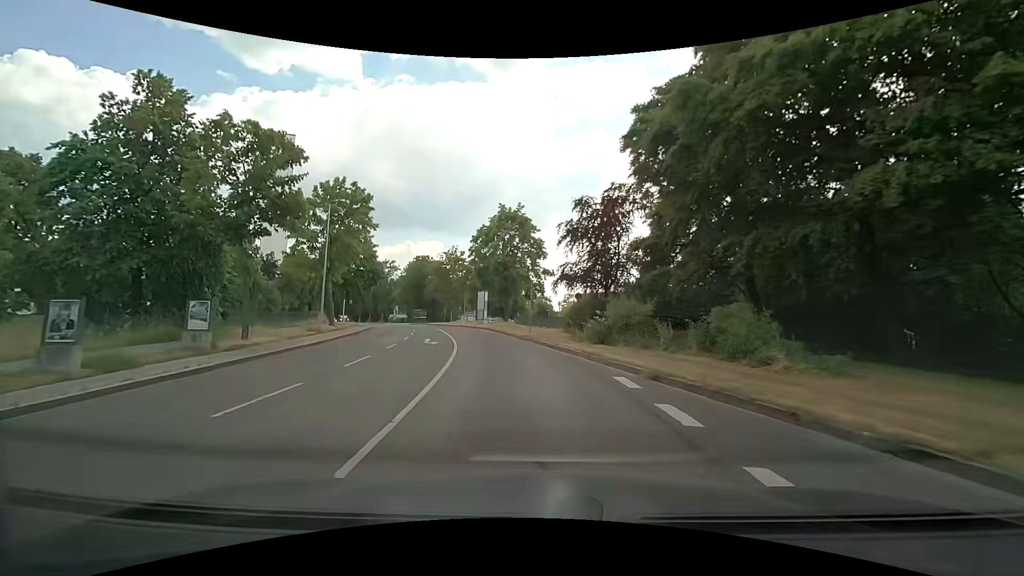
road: secondary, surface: asphalt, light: Day
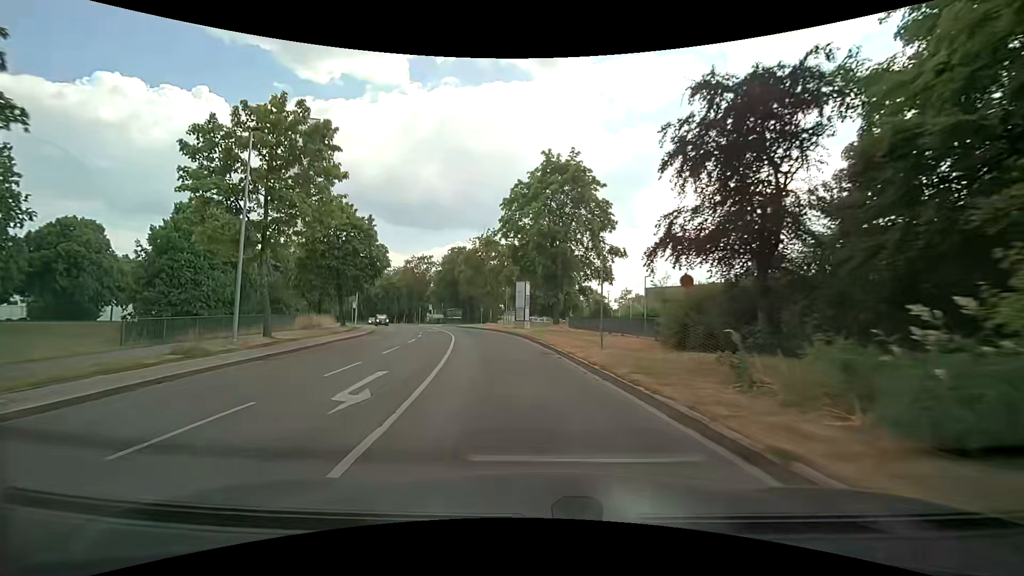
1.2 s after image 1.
(-0.8, +14.3) m; -6°
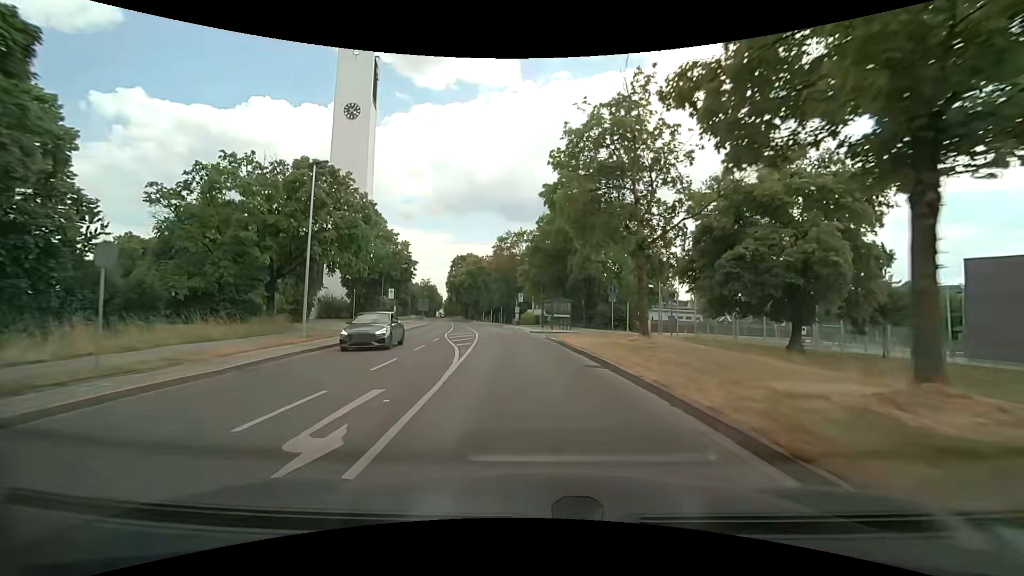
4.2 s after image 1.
(-4.3, +35.6) m; -13°
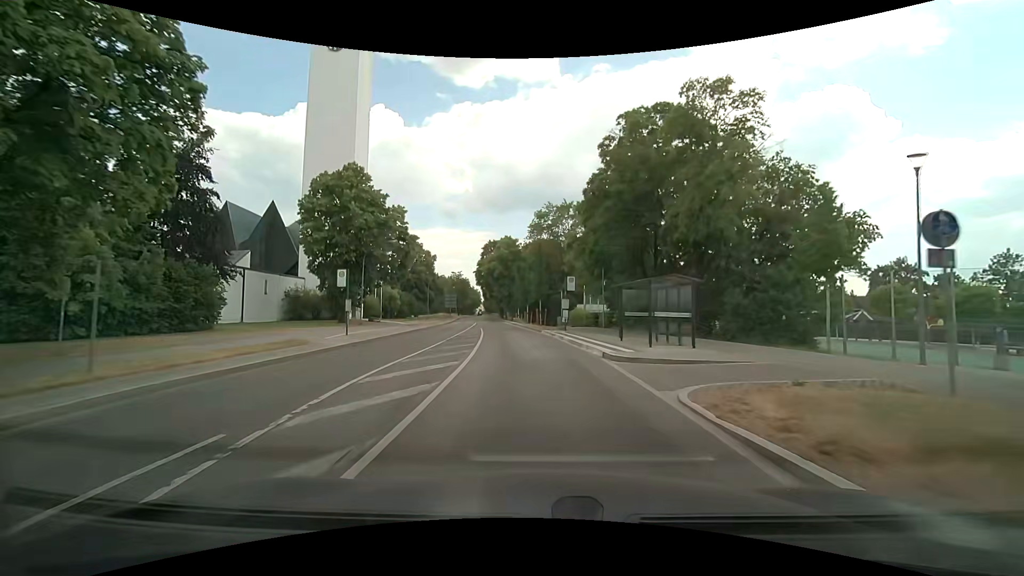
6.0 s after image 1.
(-1.0, +21.5) m; -5°
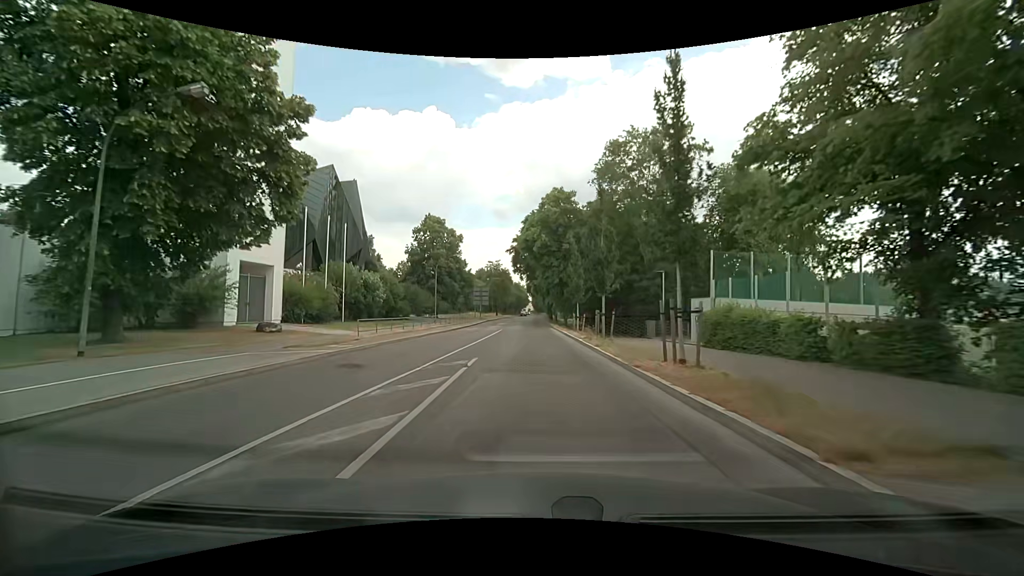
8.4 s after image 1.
(-1.6, +30.0) m; -6°
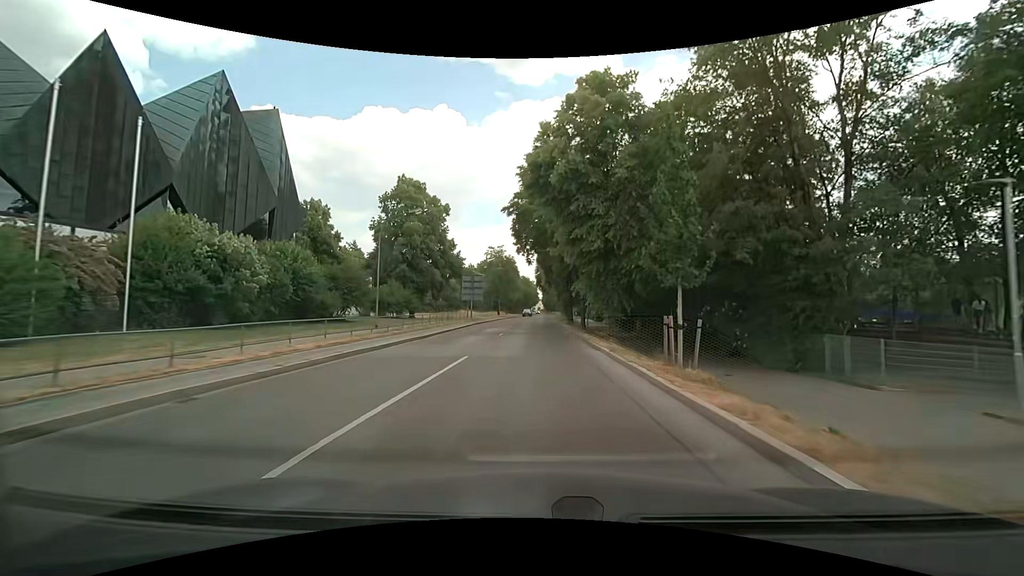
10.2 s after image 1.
(-0.3, +23.1) m; -1°
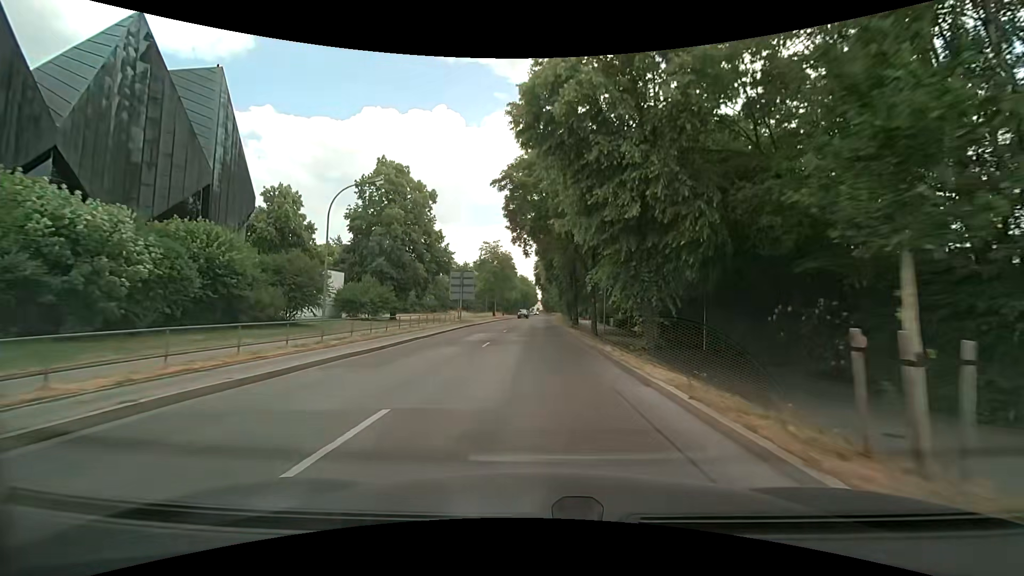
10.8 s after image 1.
(0.0, +7.7) m; 0°
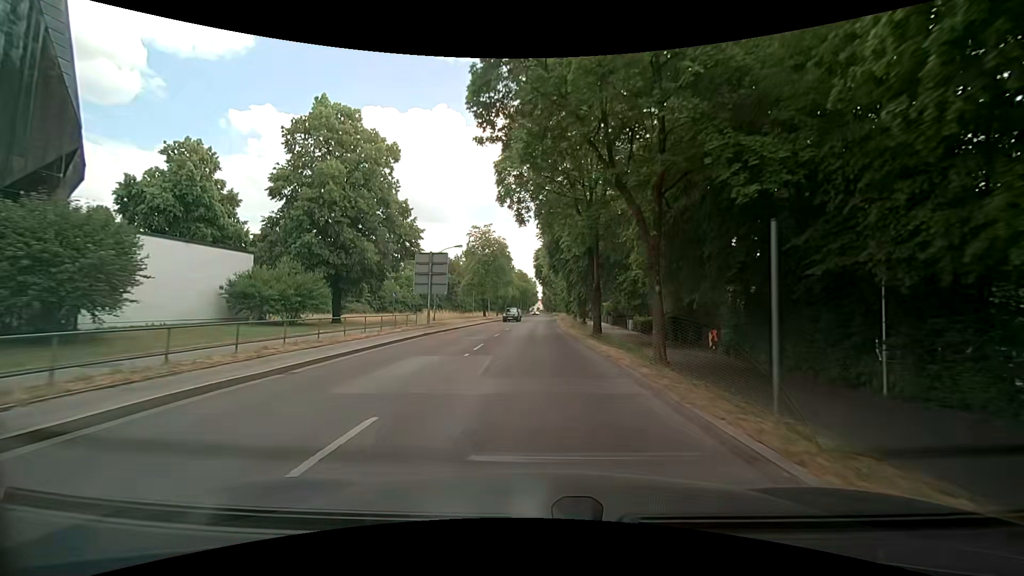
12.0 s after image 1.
(0.0, +15.3) m; -1°
(0, +10) (0, +20) (0, +30) (+1, +40) (+1, +50) (+1, +60) (+2, +70) (+2, +80) (+2, +90) (+3, +100) m
